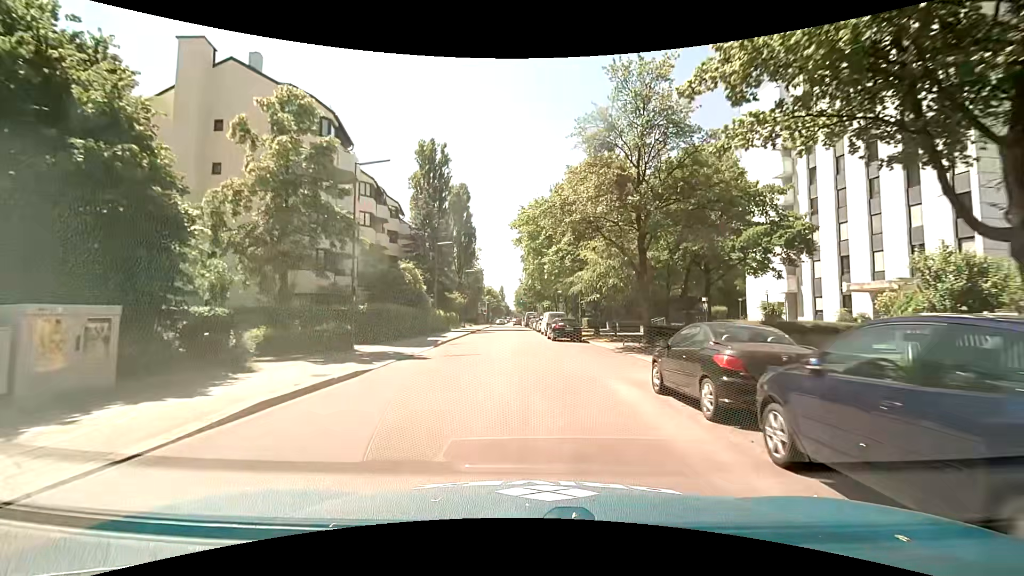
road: tertiary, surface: asphalt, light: Day
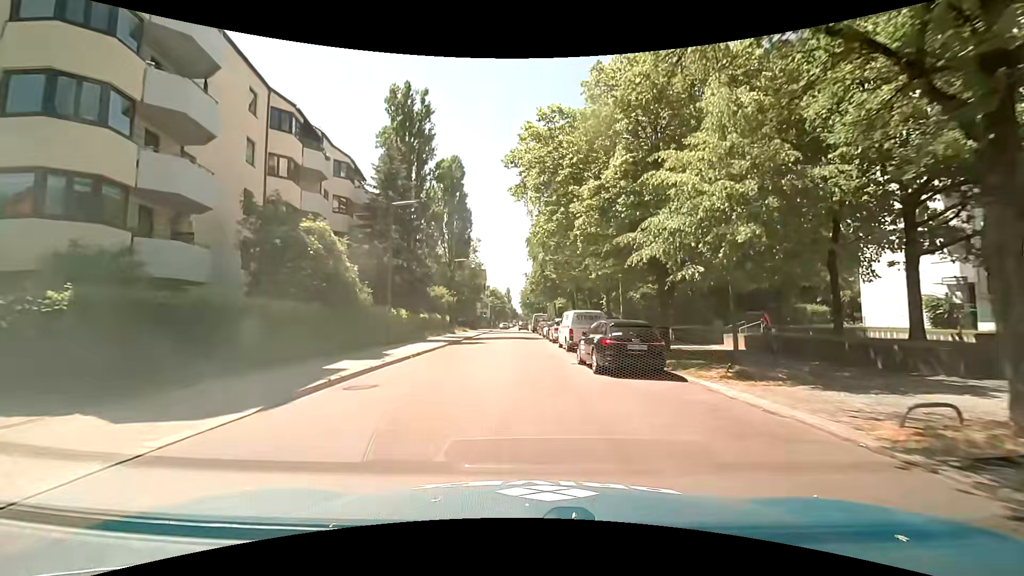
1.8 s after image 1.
(+0.2, +17.2) m; 0°
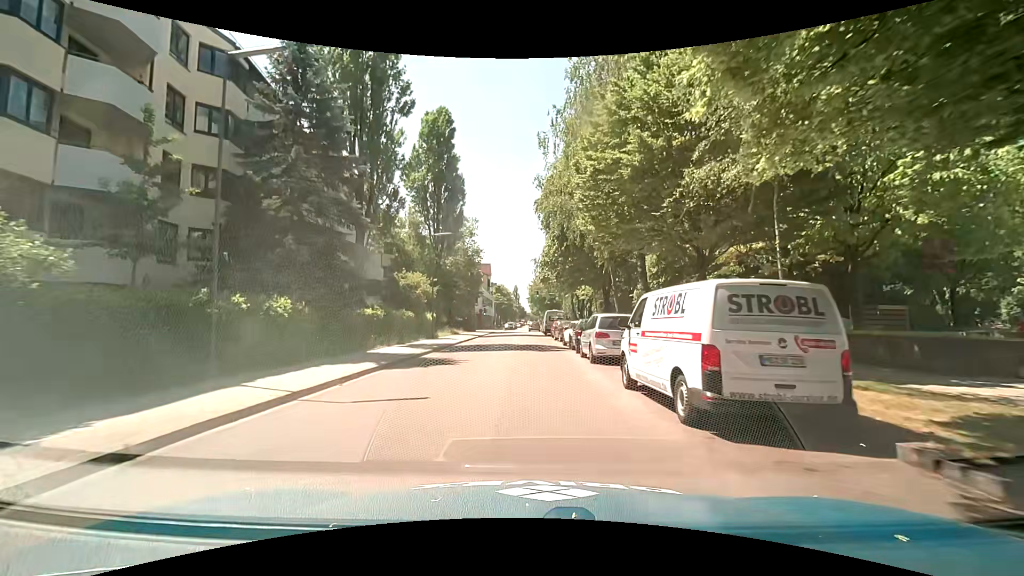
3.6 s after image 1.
(-0.3, +16.7) m; -1°
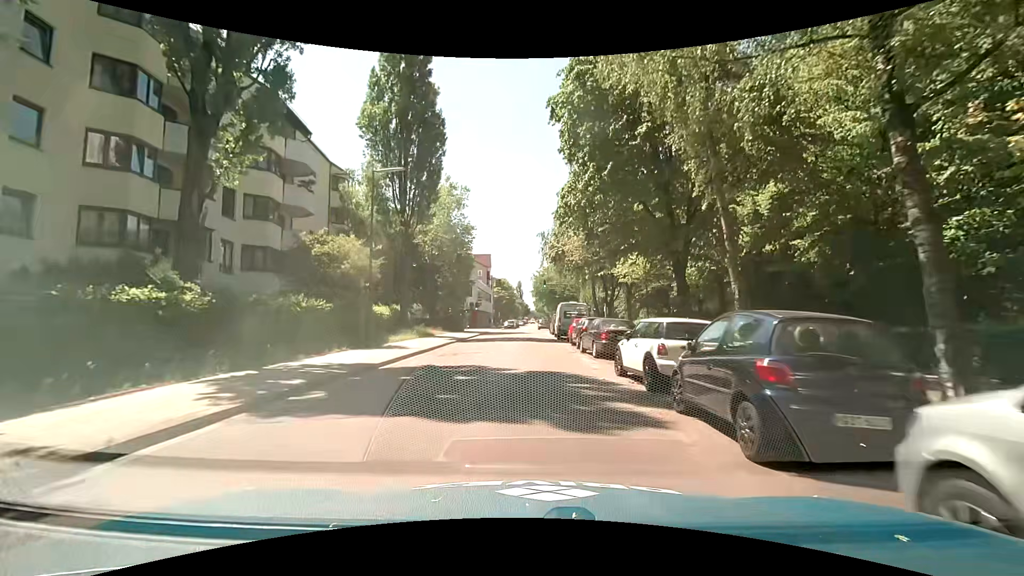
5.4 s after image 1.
(-0.1, +16.7) m; 0°
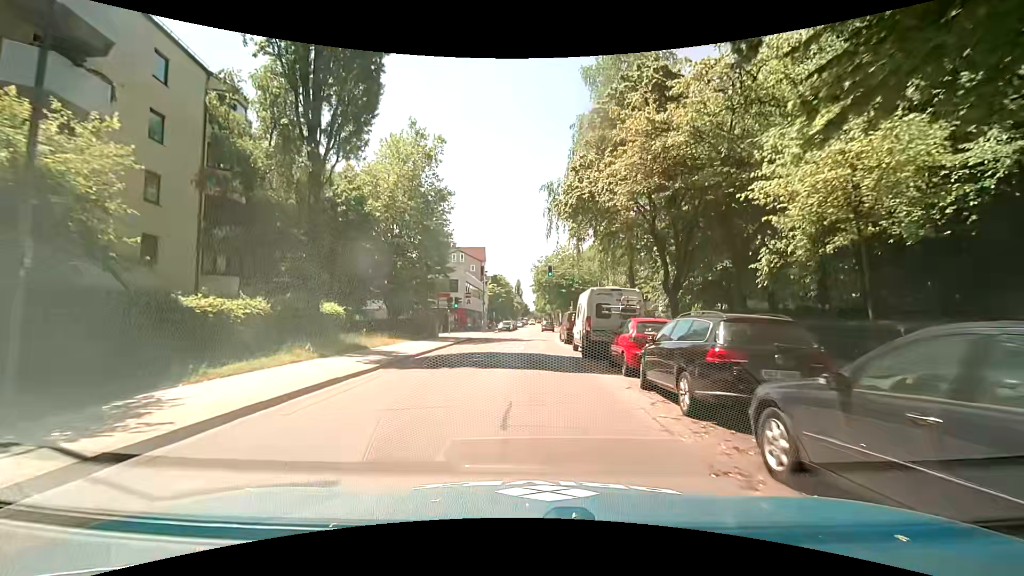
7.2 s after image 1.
(-0.1, +16.1) m; -1°
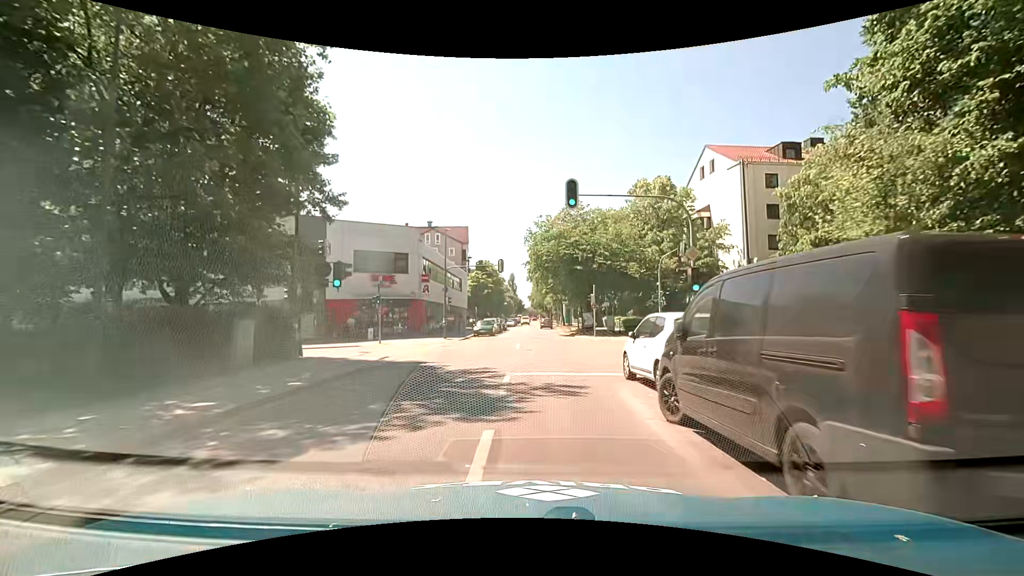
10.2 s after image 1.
(+0.5, +25.7) m; 0°
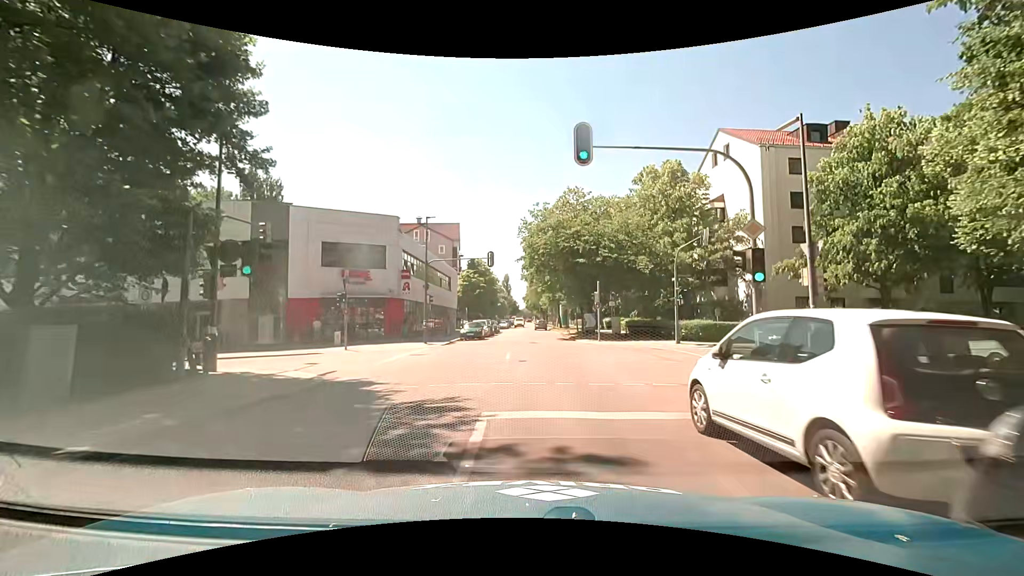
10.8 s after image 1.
(+0.2, +5.1) m; +3°
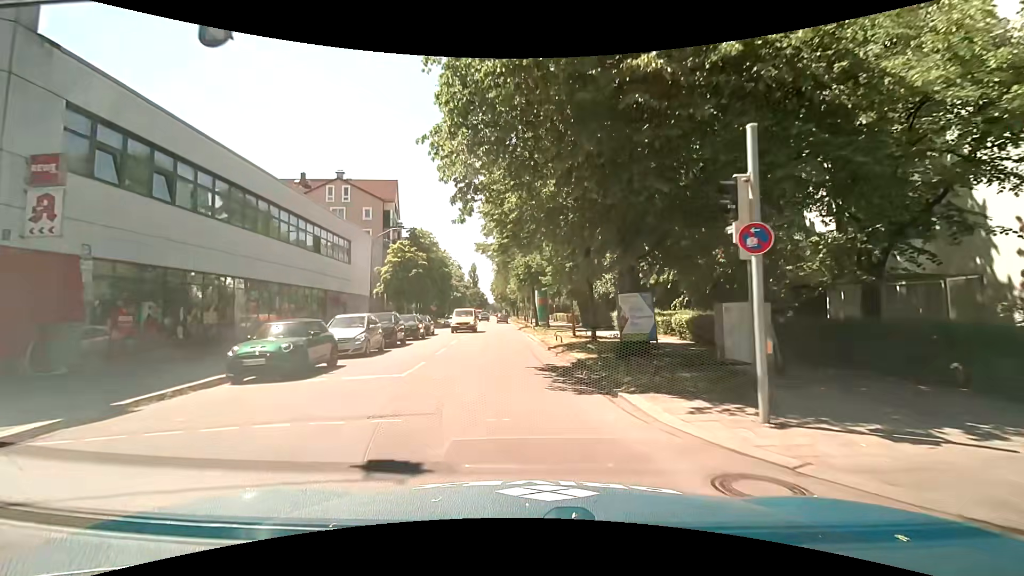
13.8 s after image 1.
(+1.1, +26.5) m; +3°
(0, +10) (0, +20) (-1, +30) (-2, +40) (-3, +50) (-3, +60) (-4, +70) (-5, +80) (-5, +90) (-6, +100) m
